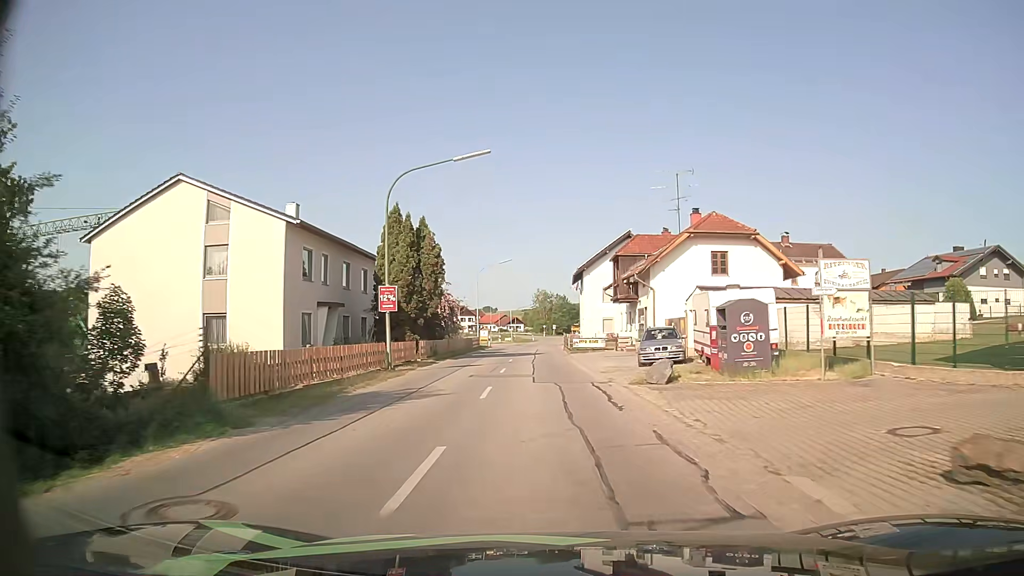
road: secondary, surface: asphalt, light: Day
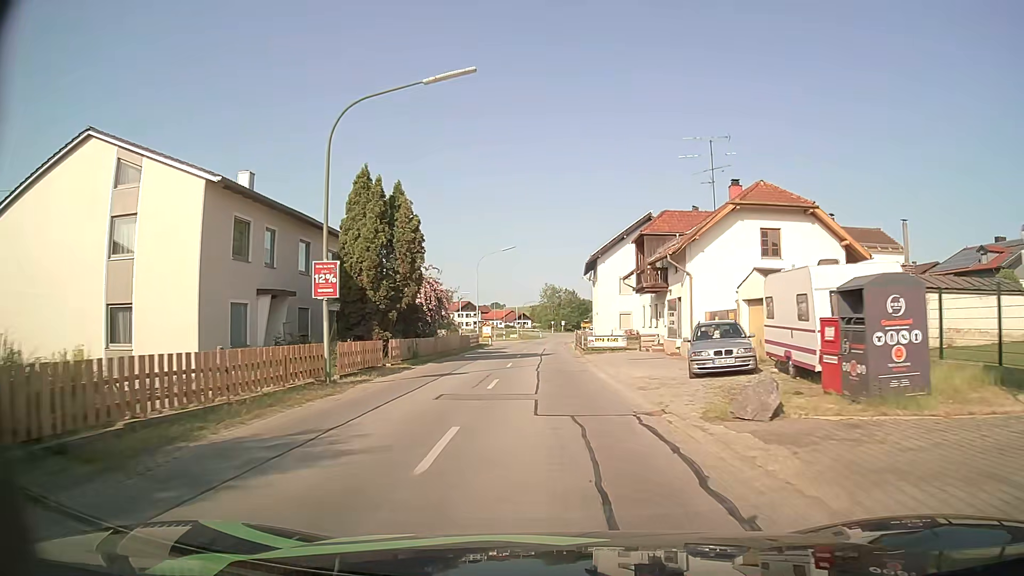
(-0.1, +7.5) m; -1°
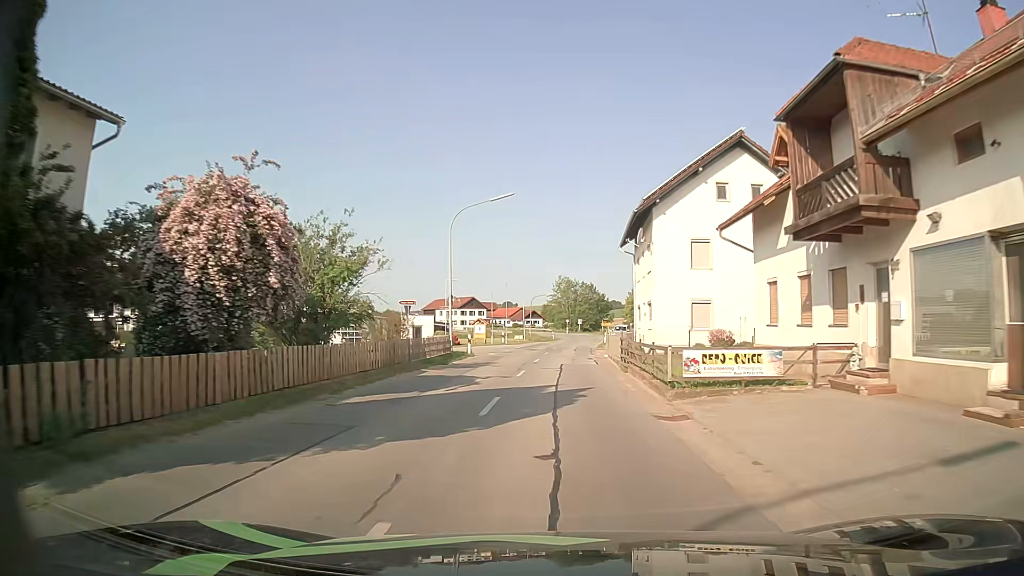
(-0.3, +22.5) m; -1°
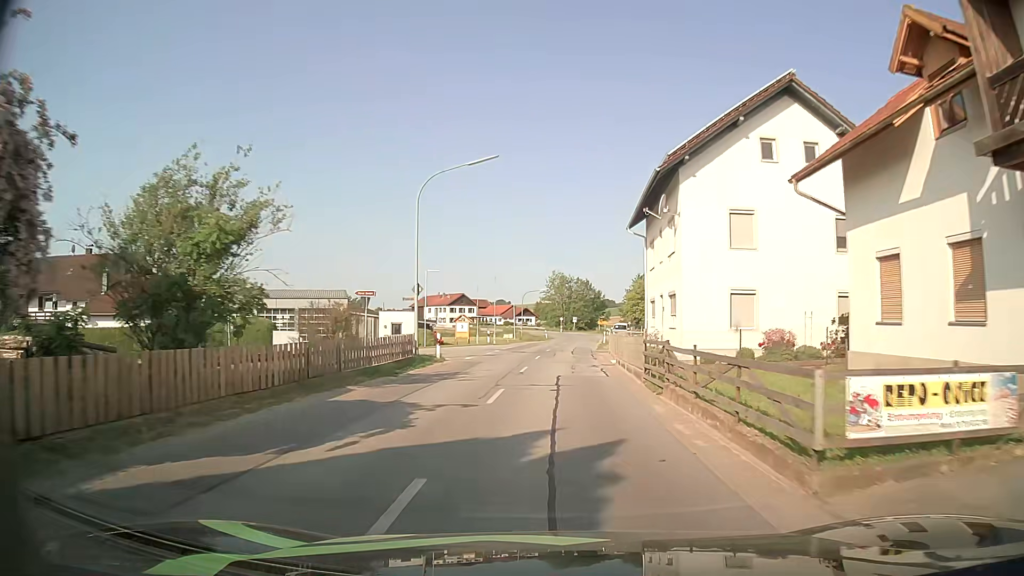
(0.0, +7.6) m; 0°
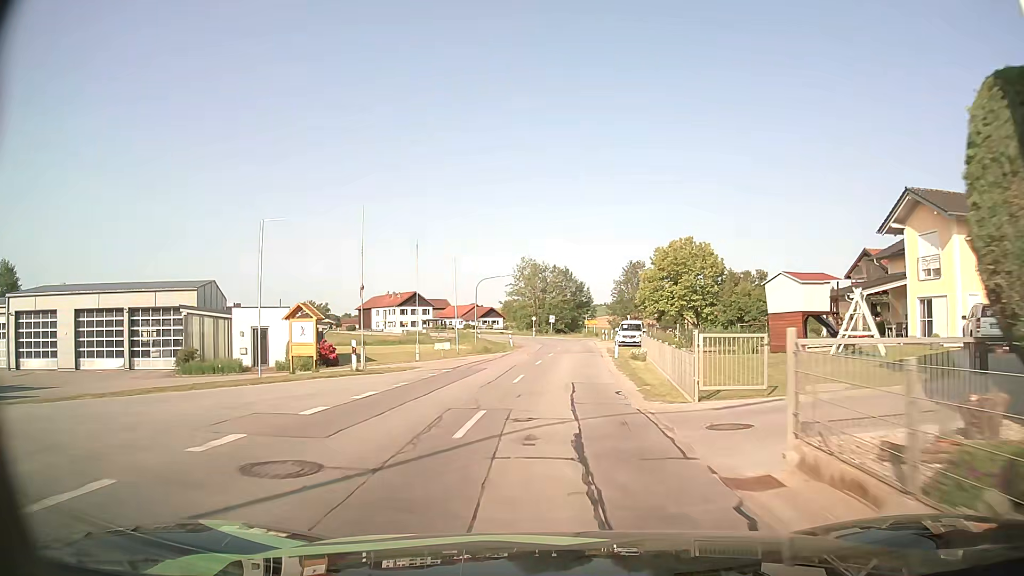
(+0.7, +30.6) m; +3°
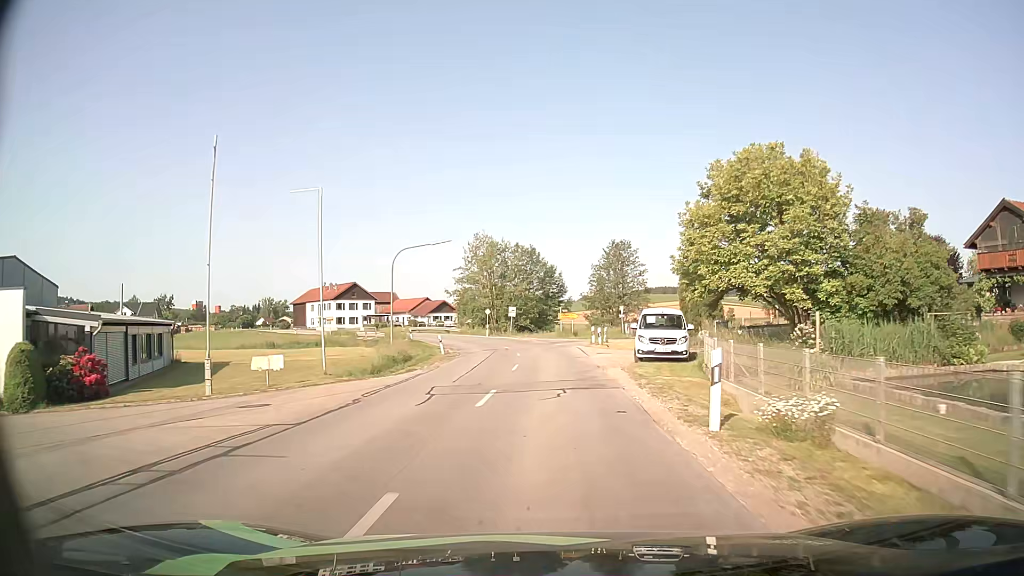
(+0.5, +23.5) m; +3°
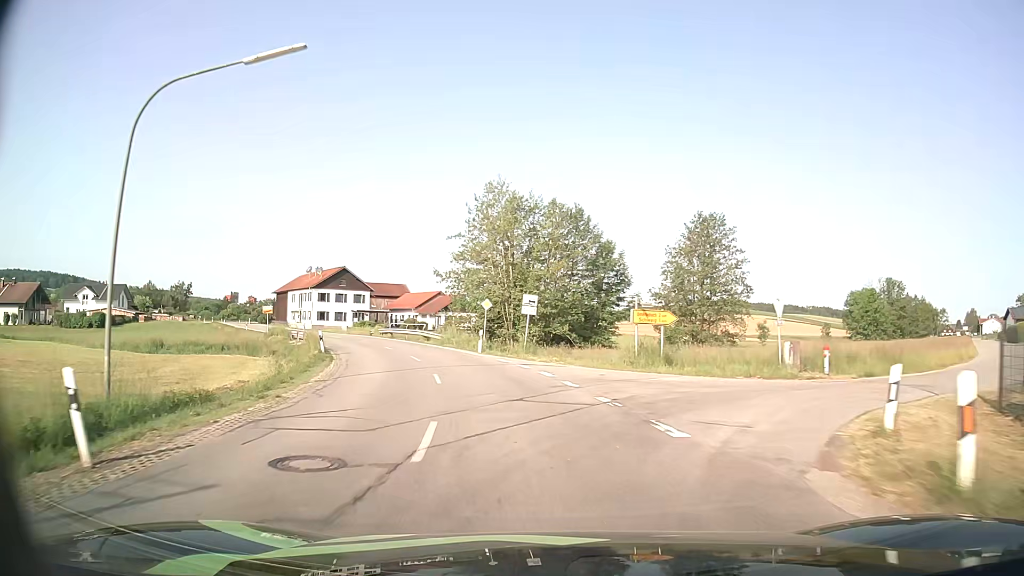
(-0.3, +31.2) m; -3°
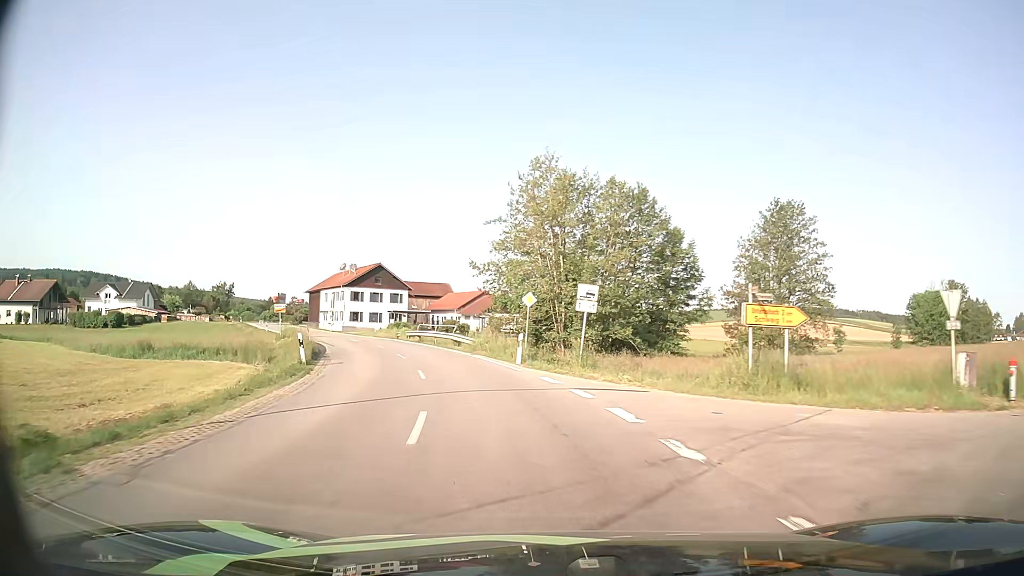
(-0.3, +8.1) m; -4°
(-1, +10) (-2, +20) (-5, +29) (-9, +39) (-13, +48) (-18, +56) (-23, +65) (-28, +74) (-34, +82) (-39, +91) m
